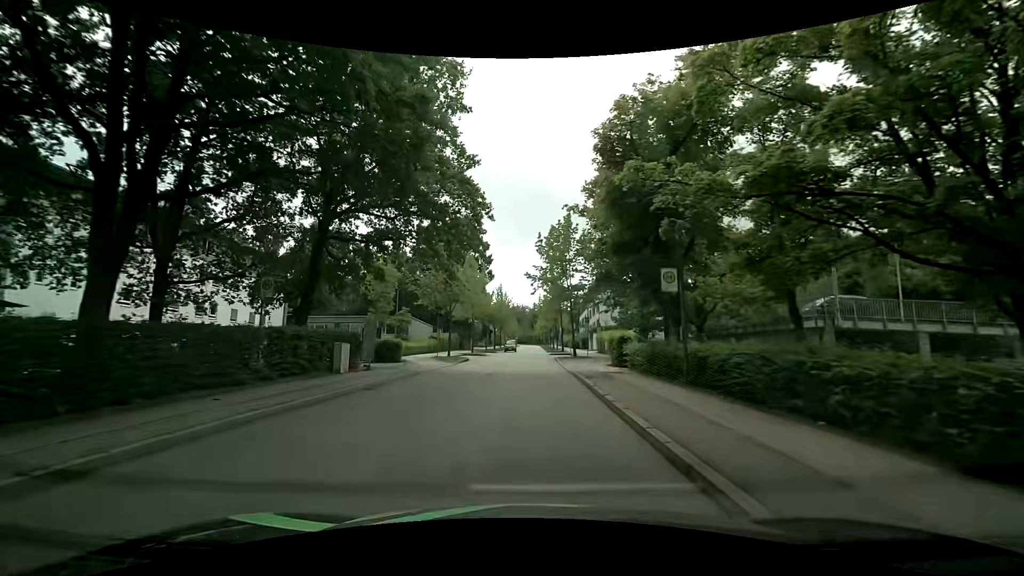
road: residential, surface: asphalt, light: Day
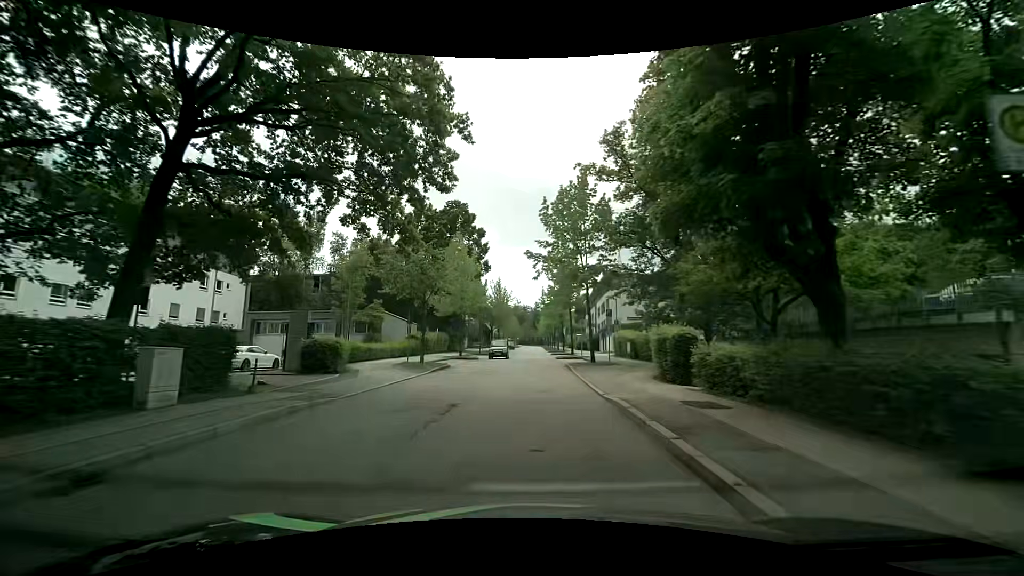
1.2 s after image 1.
(-0.1, +9.9) m; 0°
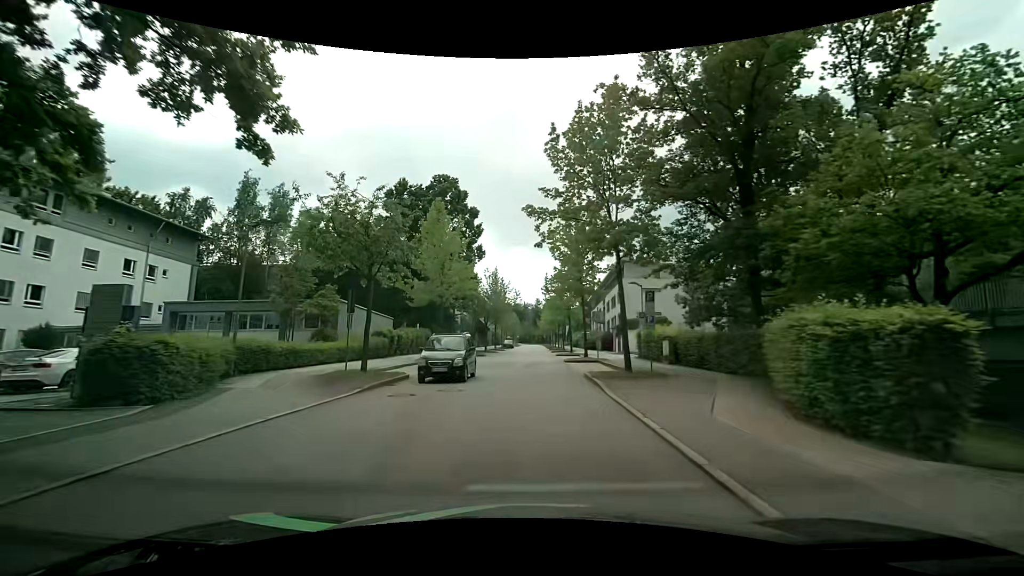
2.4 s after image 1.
(0.0, +9.8) m; -2°
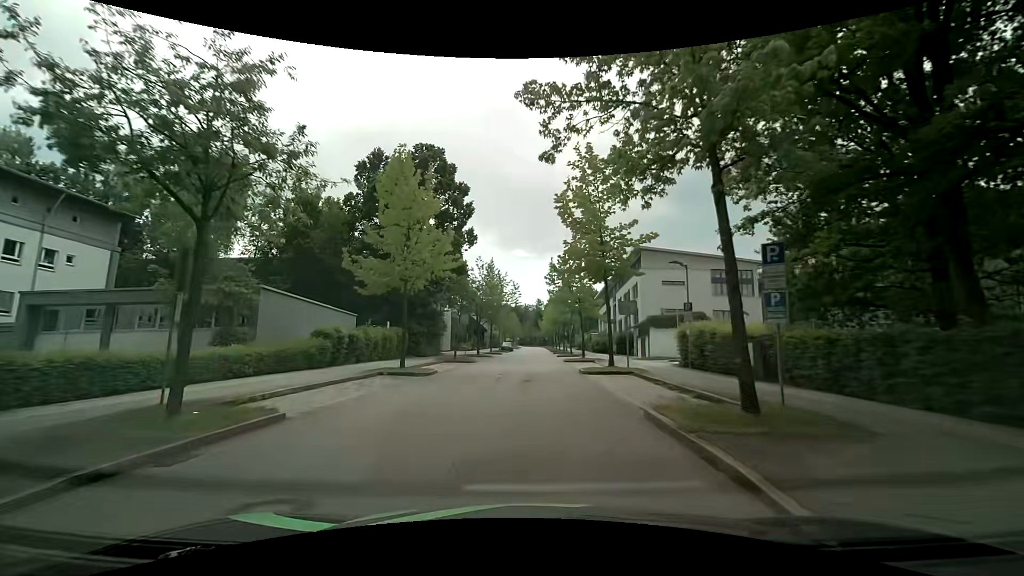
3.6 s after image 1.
(+0.1, +9.7) m; +1°
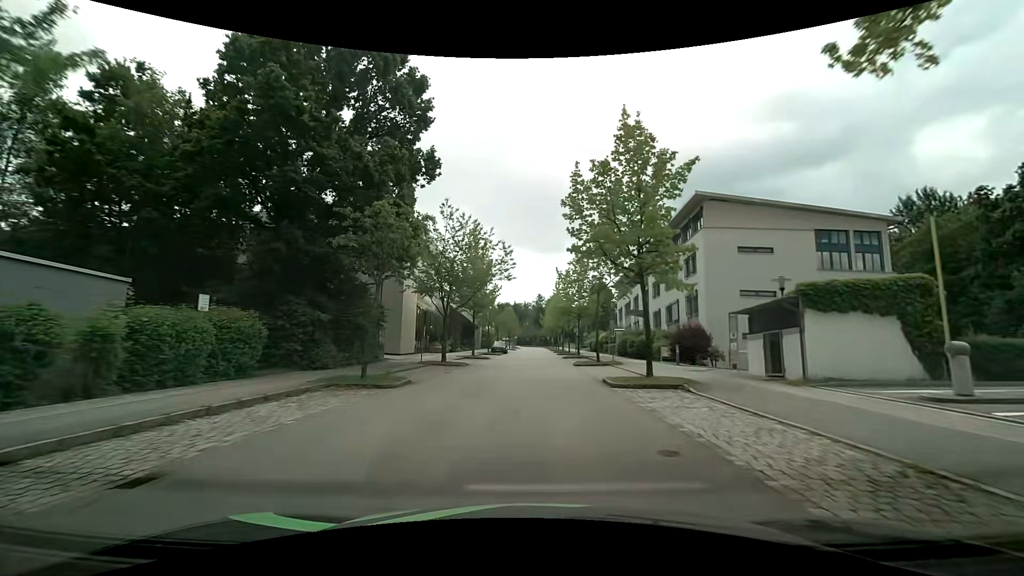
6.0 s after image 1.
(-0.1, +20.2) m; 0°
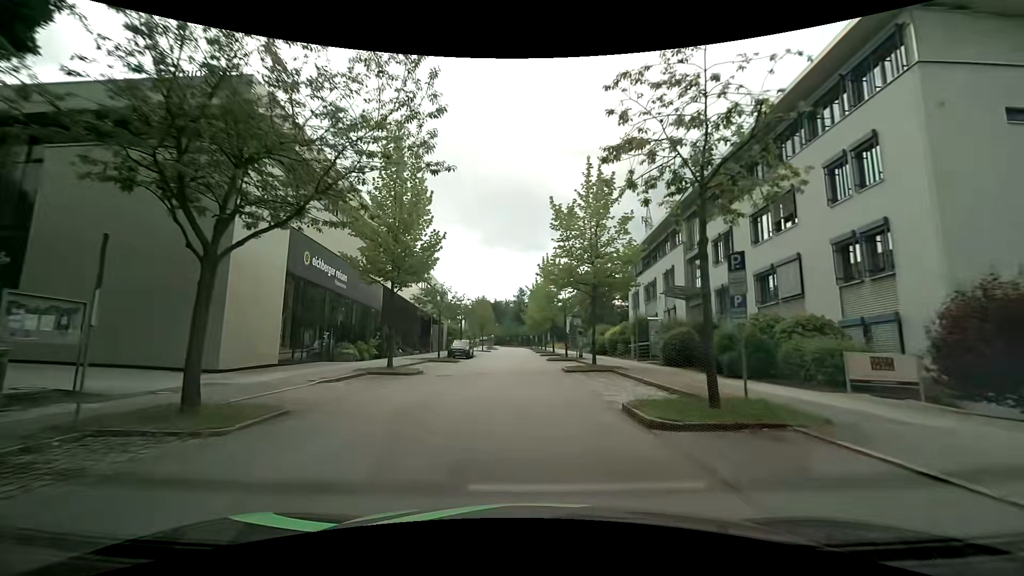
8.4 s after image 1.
(+0.5, +21.6) m; +2°
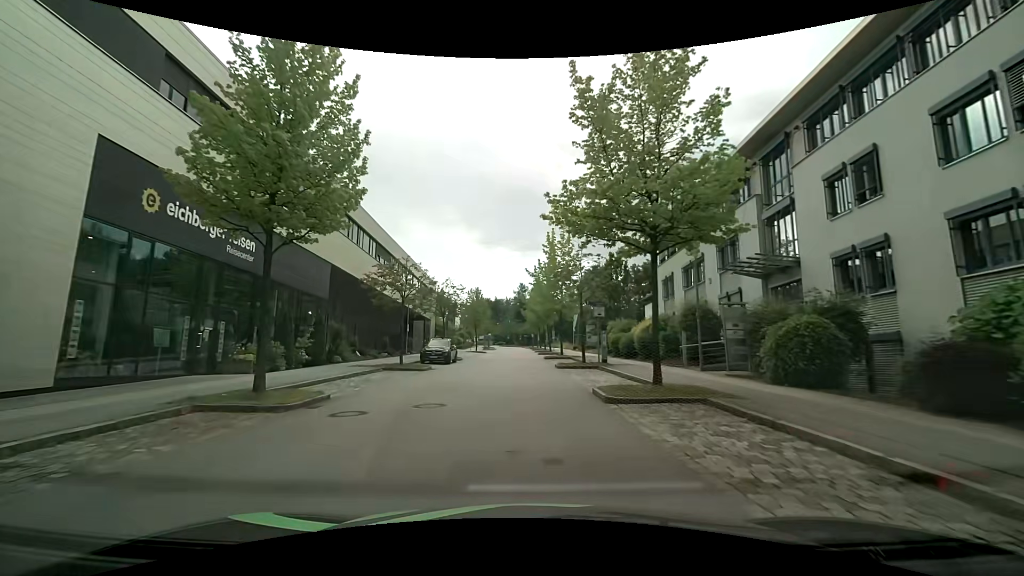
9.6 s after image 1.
(0.0, +11.3) m; 0°
(0, +10) (0, +20) (0, +30) (0, +40) (-1, +50) (-1, +60) (-1, +70) (-1, +80) (-1, +90) (-1, +100) m
